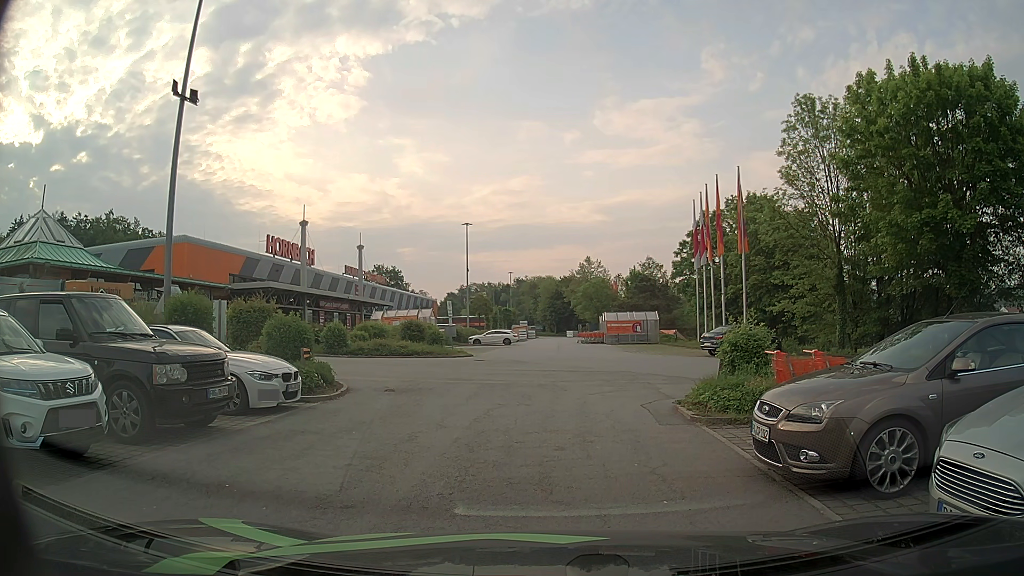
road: service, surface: paved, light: Day
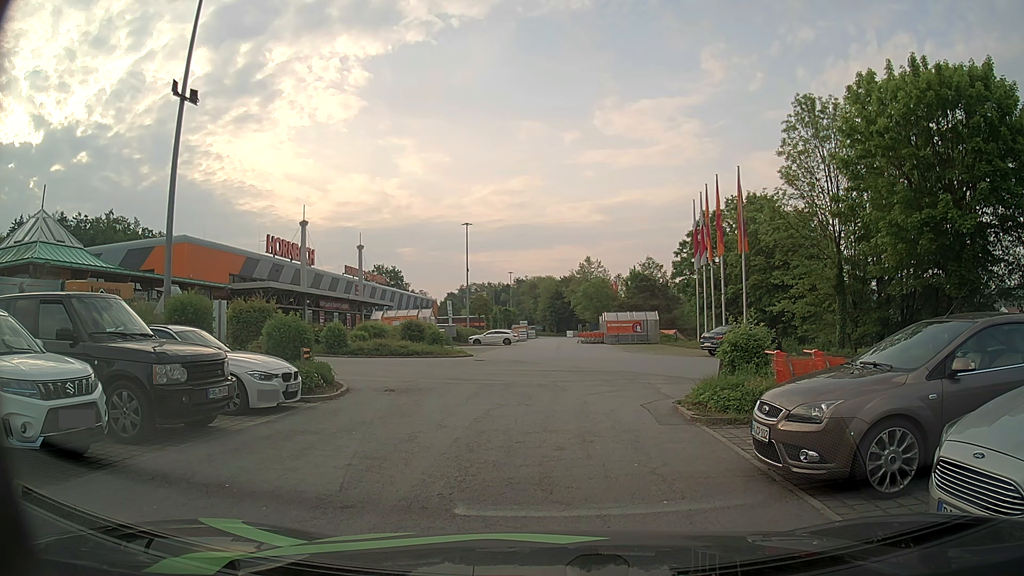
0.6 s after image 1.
(0.0, 0.0) m; 0°
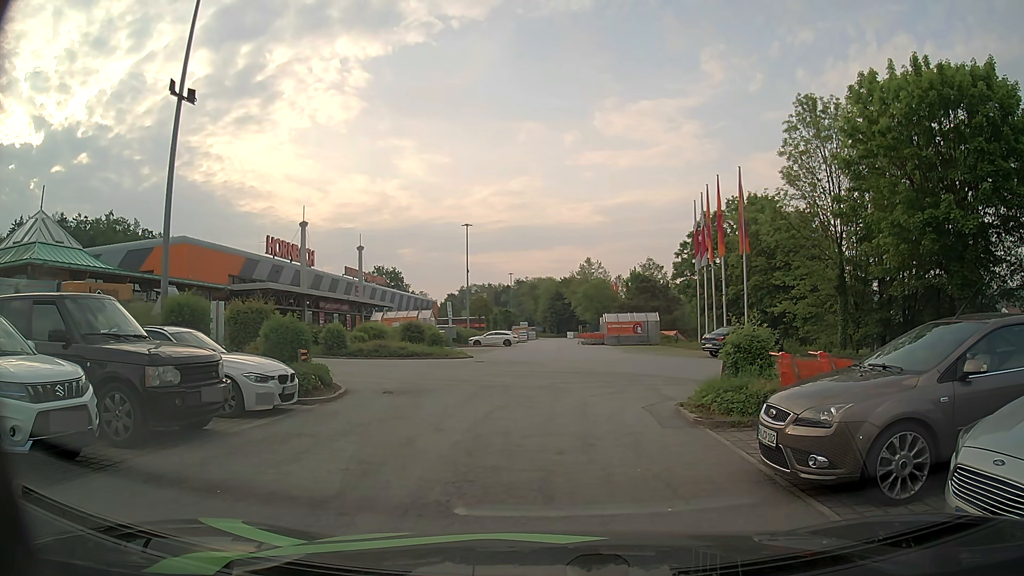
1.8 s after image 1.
(0.0, +0.1) m; 0°
